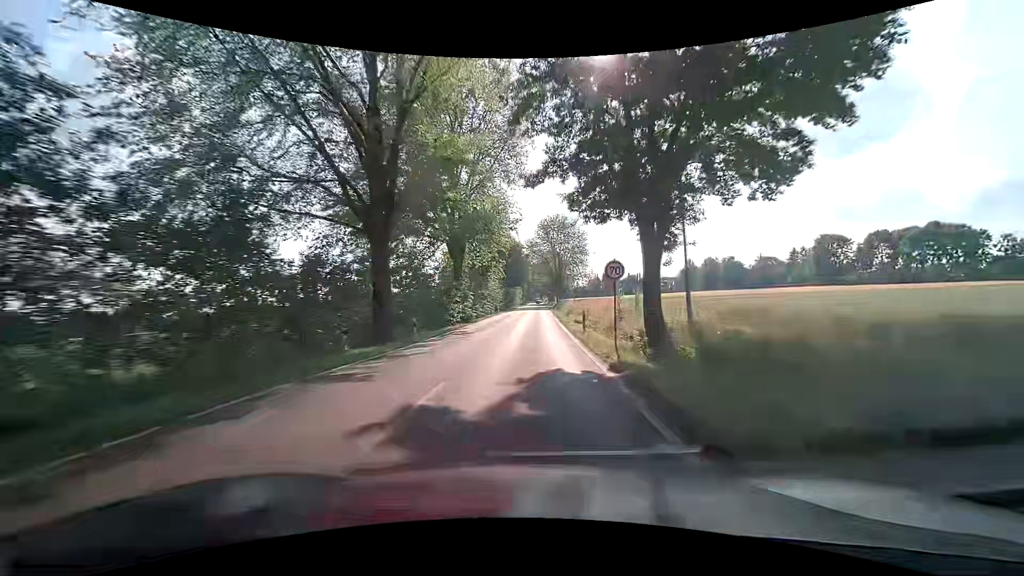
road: tertiary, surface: asphalt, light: Day
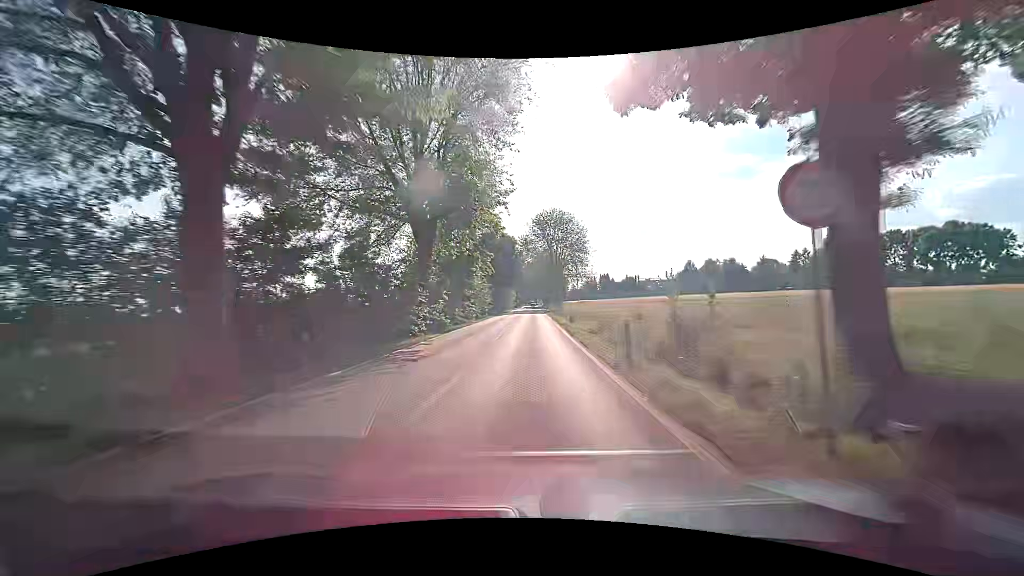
(+0.1, +10.6) m; +1°
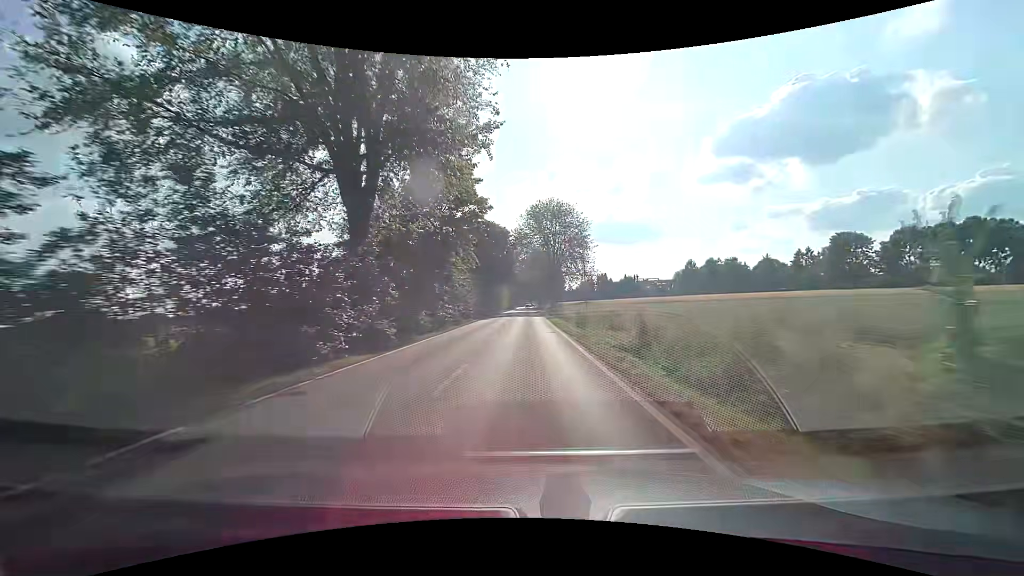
(+0.1, +10.6) m; +1°
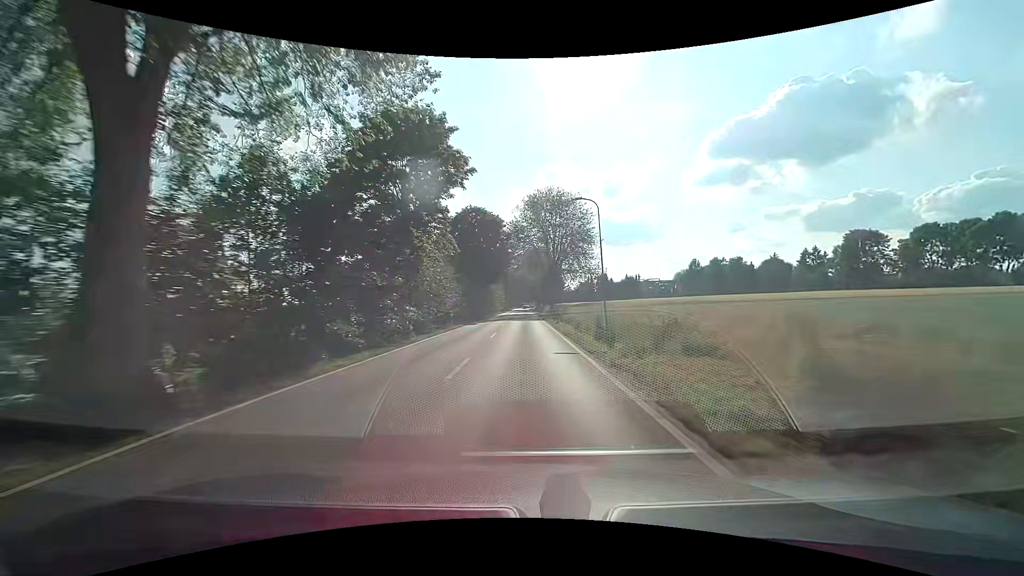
(+0.1, +10.6) m; 0°
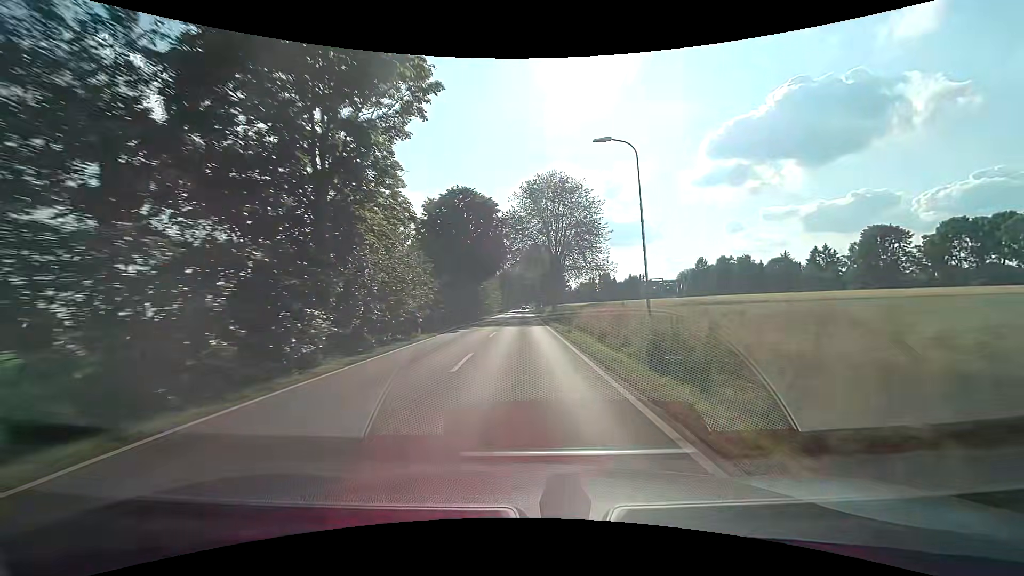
(0.0, +10.6) m; +1°
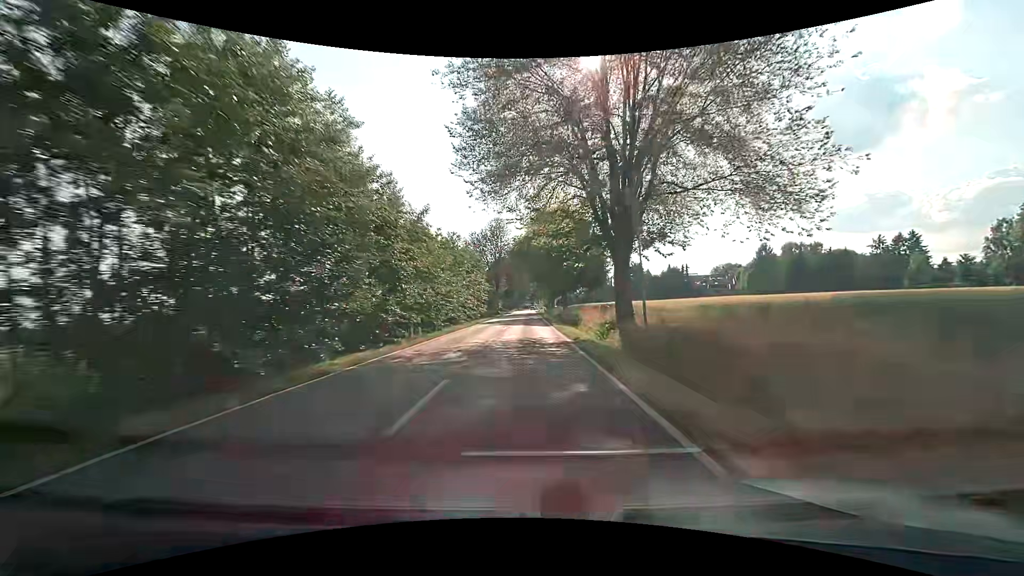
(-0.7, +53.3) m; -1°
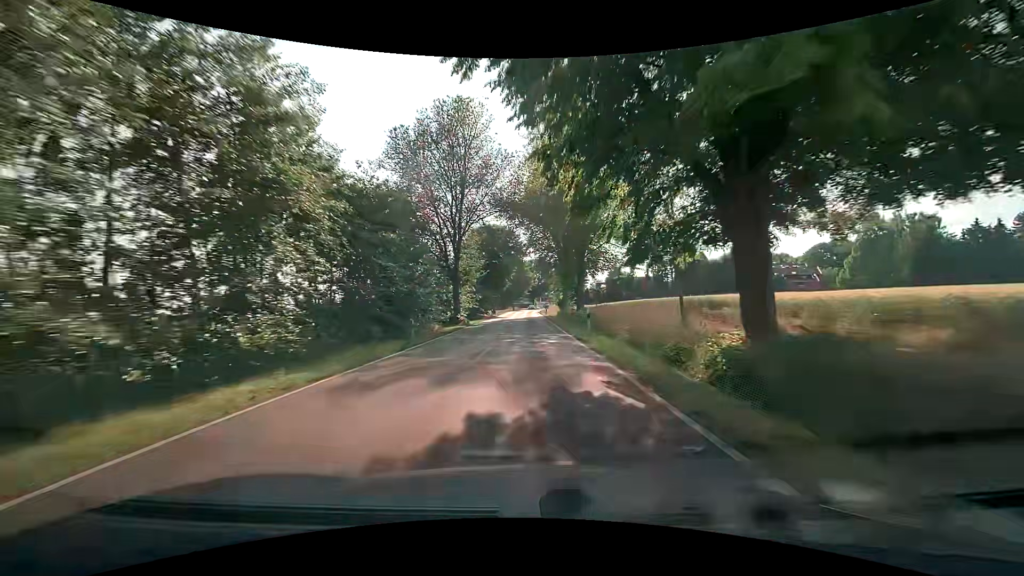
(+0.1, +53.7) m; 0°
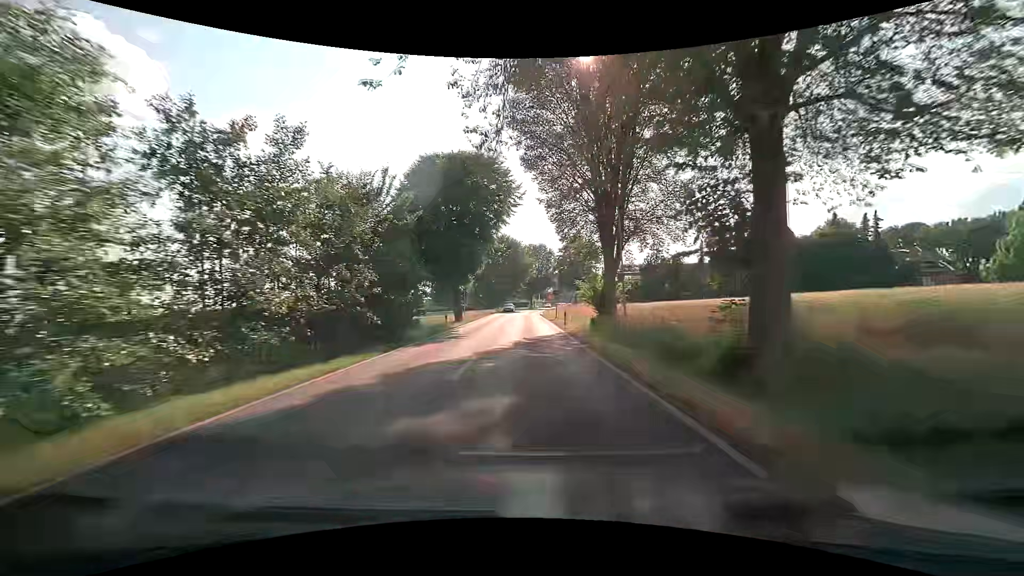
(+0.2, +38.8) m; +1°
(0, +10) (0, +20) (0, +30) (0, +40) (0, +50) (0, +60) (+1, +70) (+1, +80) (+2, +90) (+3, +100) m
